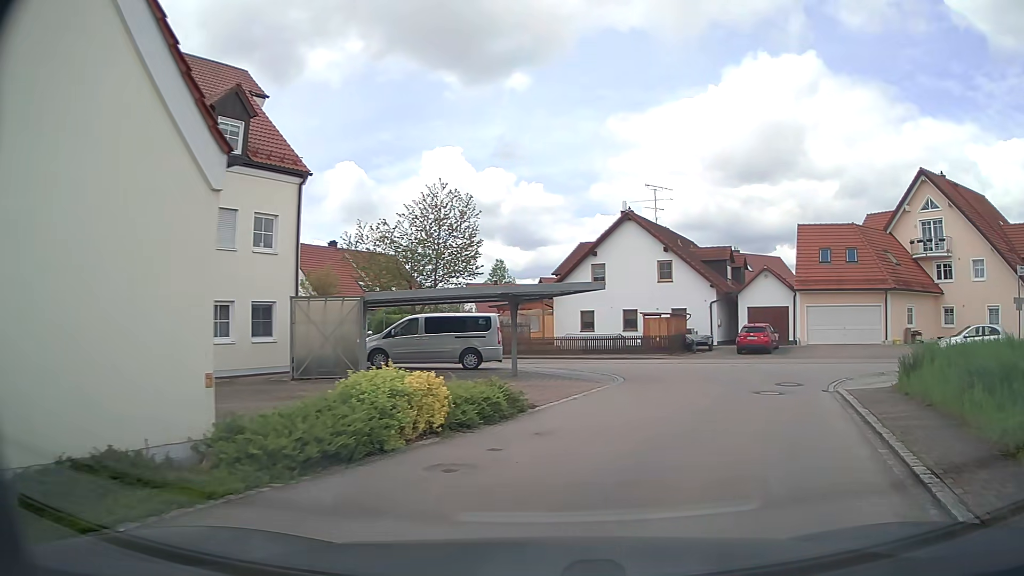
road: residential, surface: asphalt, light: Day
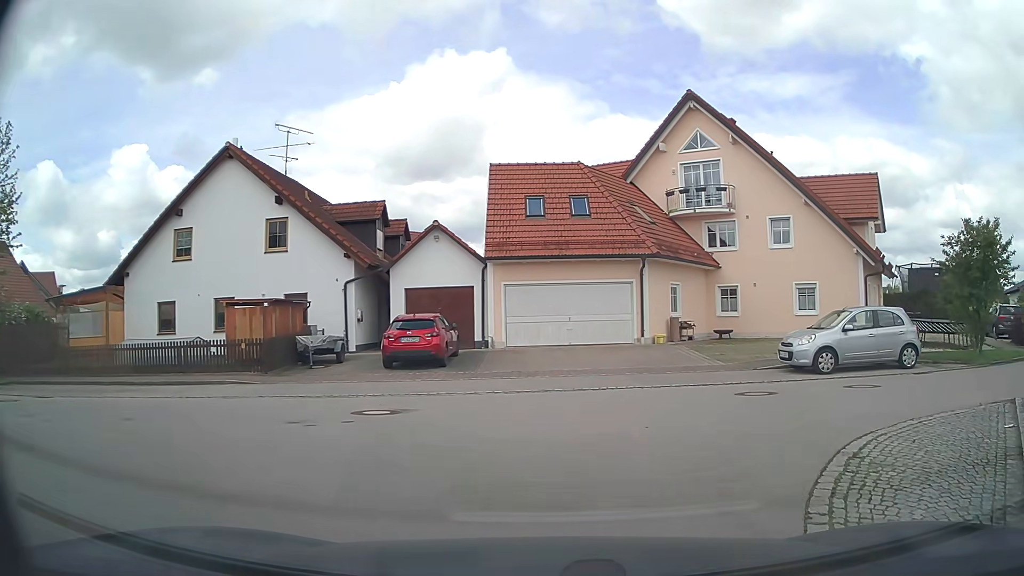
(+4.2, +14.2) m; +28°
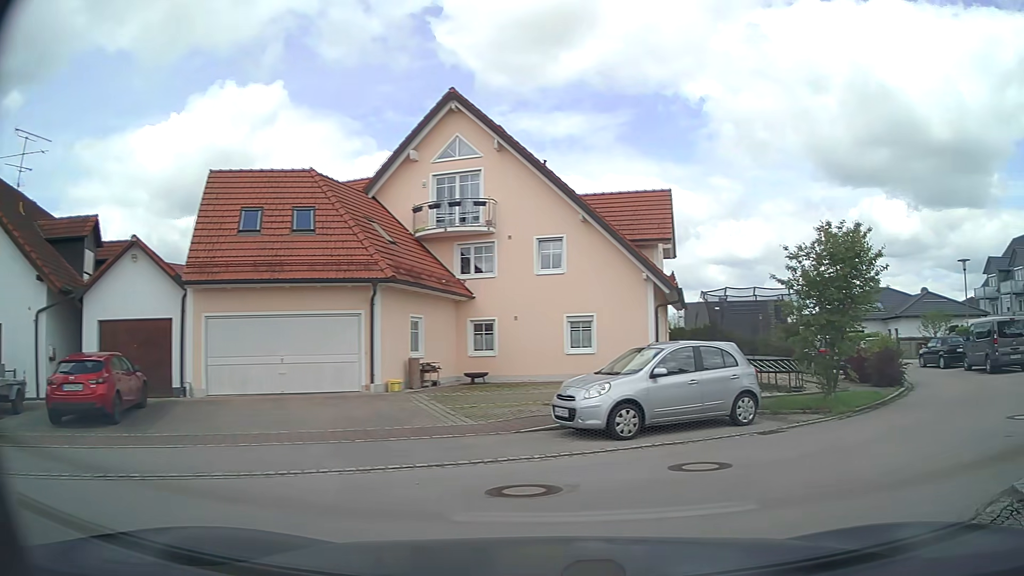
(+0.9, +5.0) m; +22°
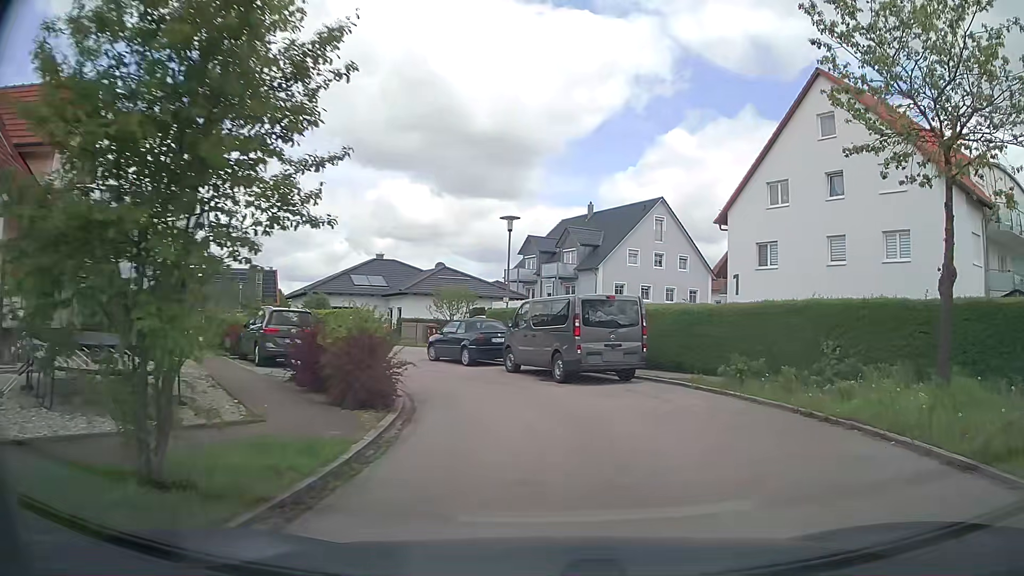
(+4.1, +9.3) m; +41°
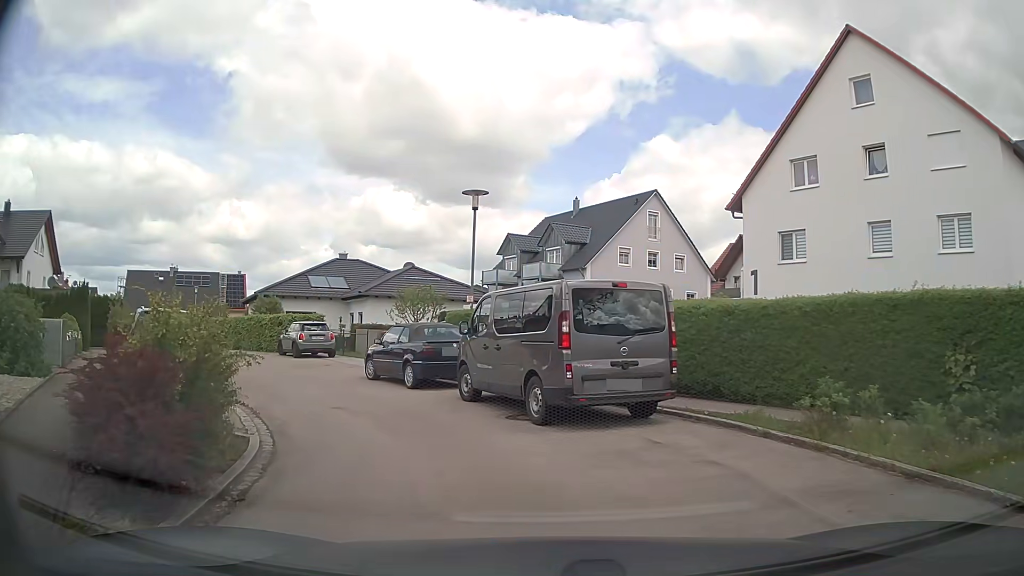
(+0.3, +5.8) m; +2°
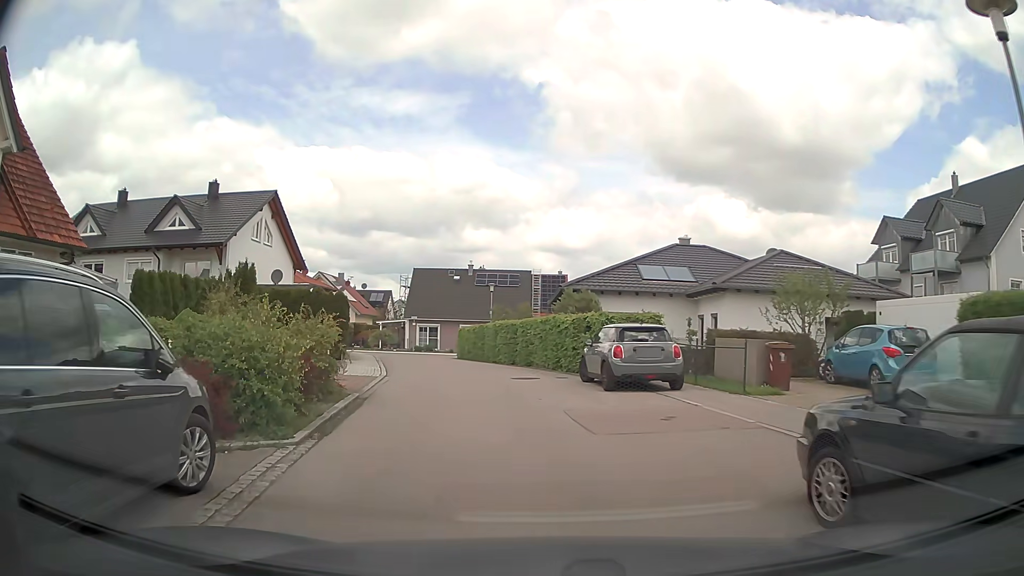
(-3.2, +12.2) m; -28°
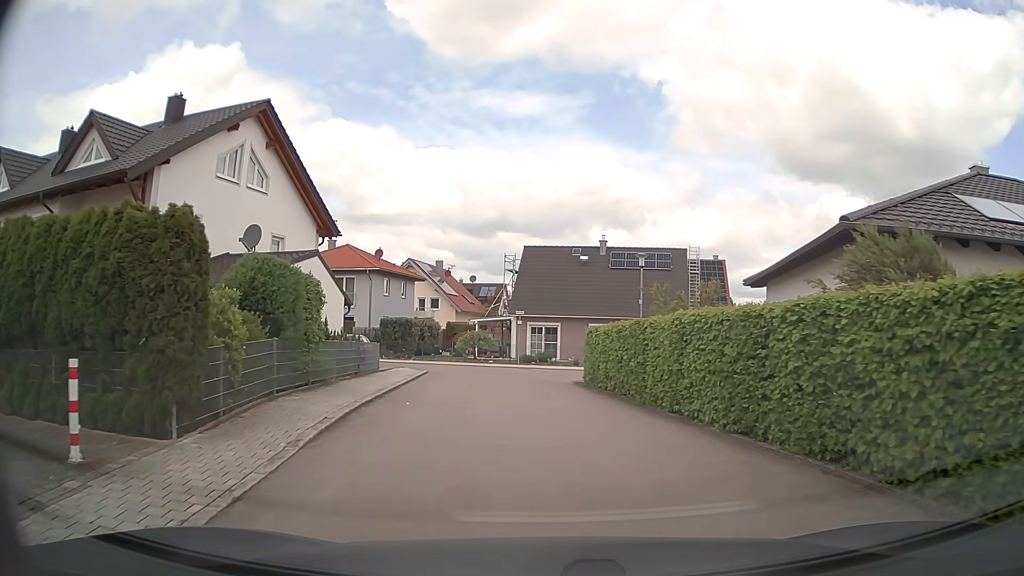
(-2.2, +18.7) m; -11°
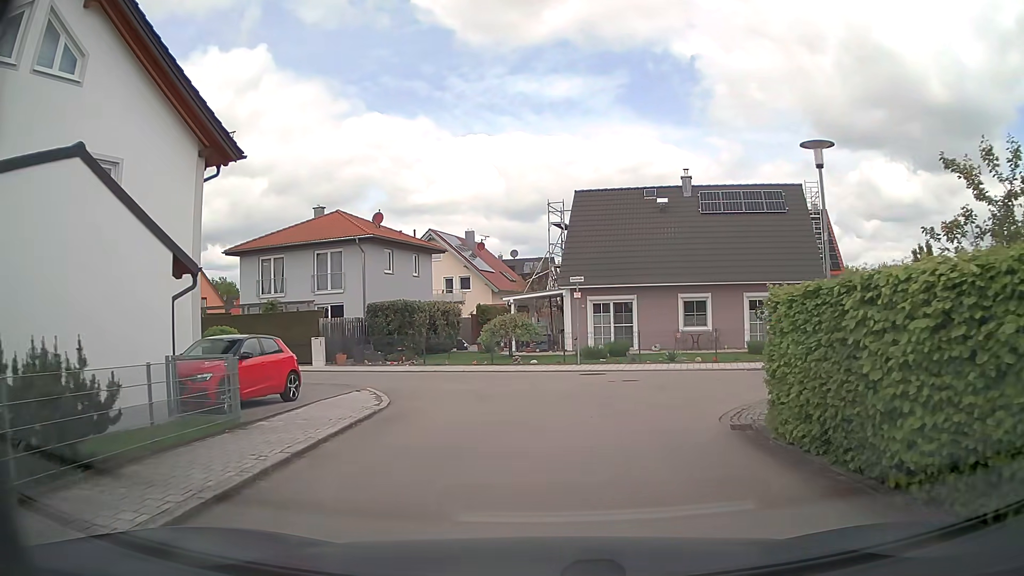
(-0.8, +14.4) m; -5°
(+1, +10) (+7, +17) (+16, +17) (+26, +14) (+36, +12) (+45, +9) (+55, +7) (+65, +4) (+74, 0) (+83, -3) m
